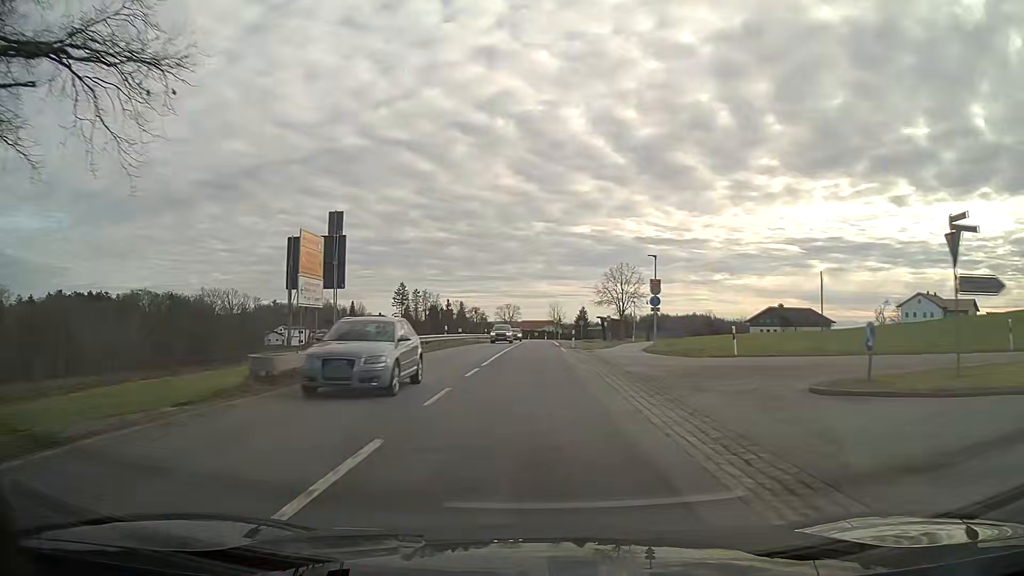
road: secondary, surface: asphalt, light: Day
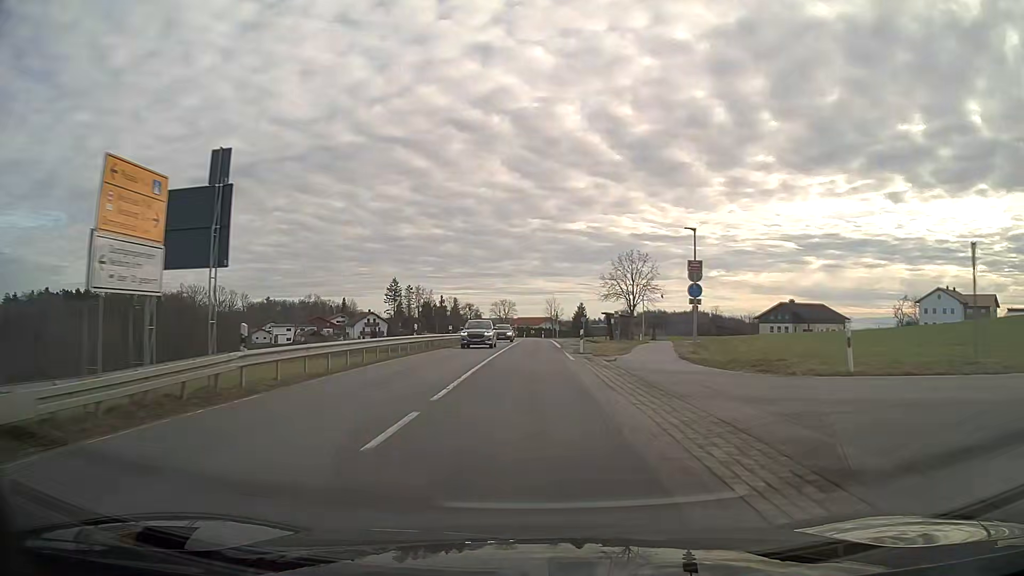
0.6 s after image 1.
(0.0, +9.8) m; 0°
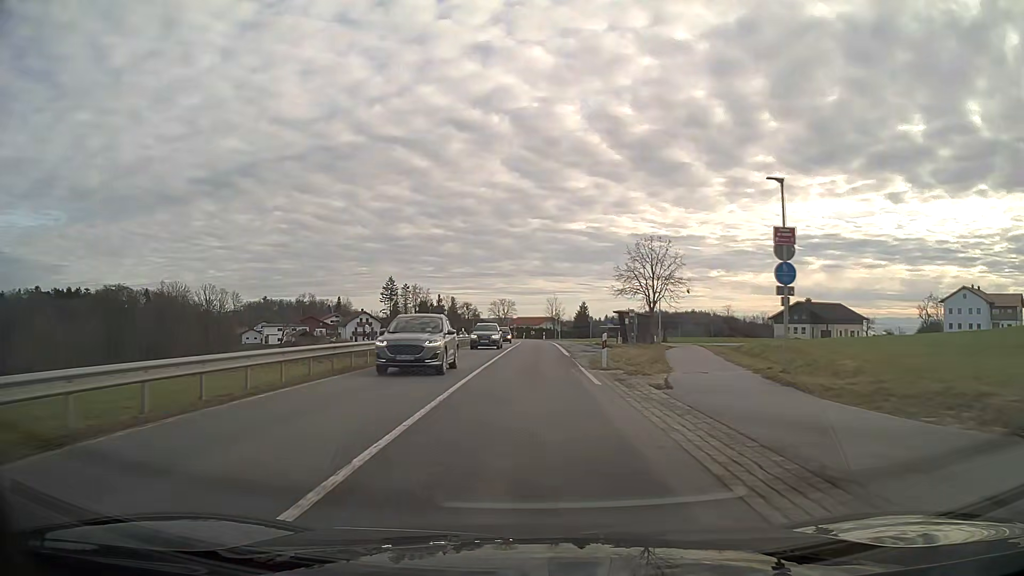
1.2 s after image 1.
(0.0, +9.8) m; 0°
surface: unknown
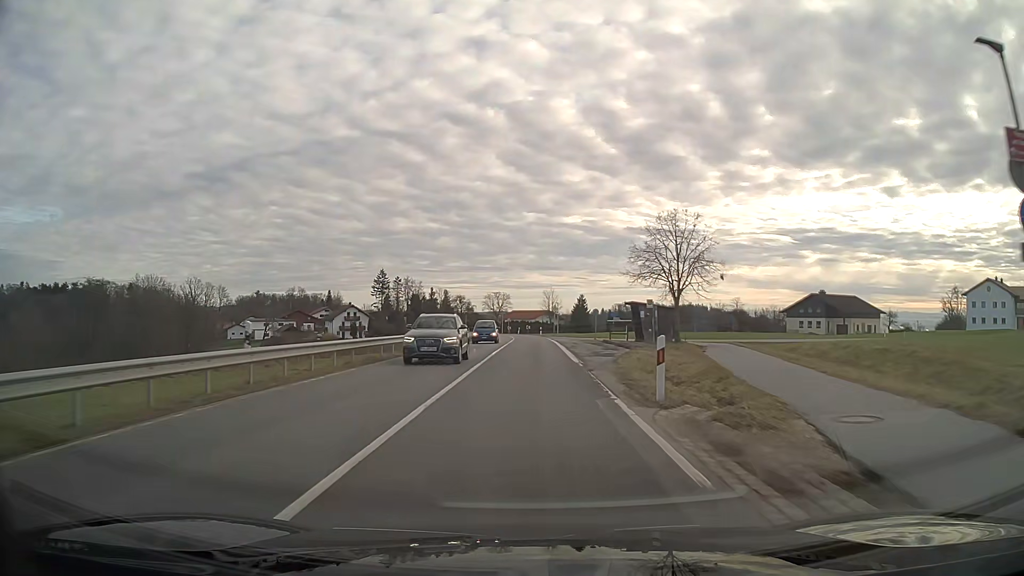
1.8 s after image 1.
(0.0, +9.8) m; 0°
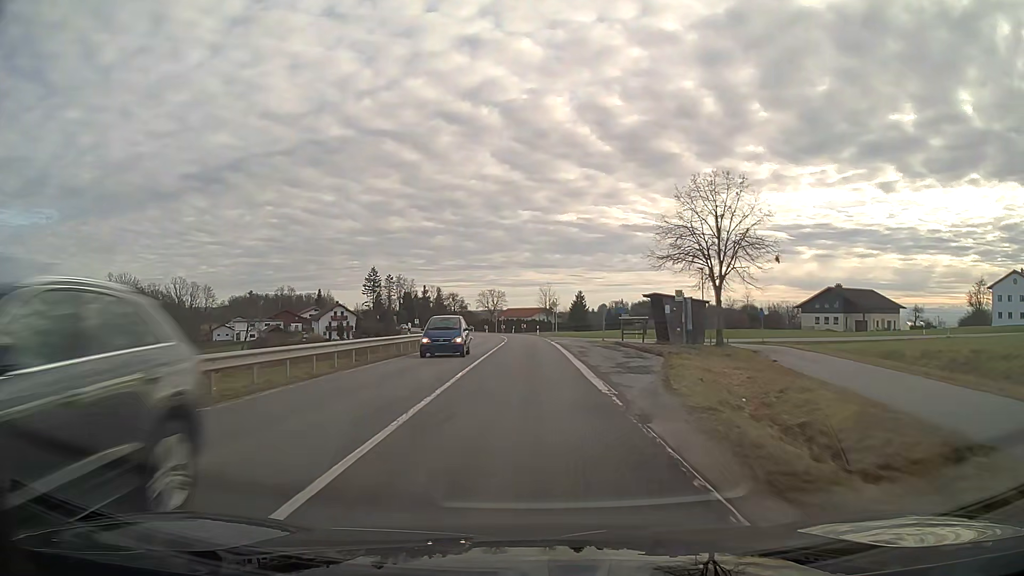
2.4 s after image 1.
(0.0, +9.8) m; 0°
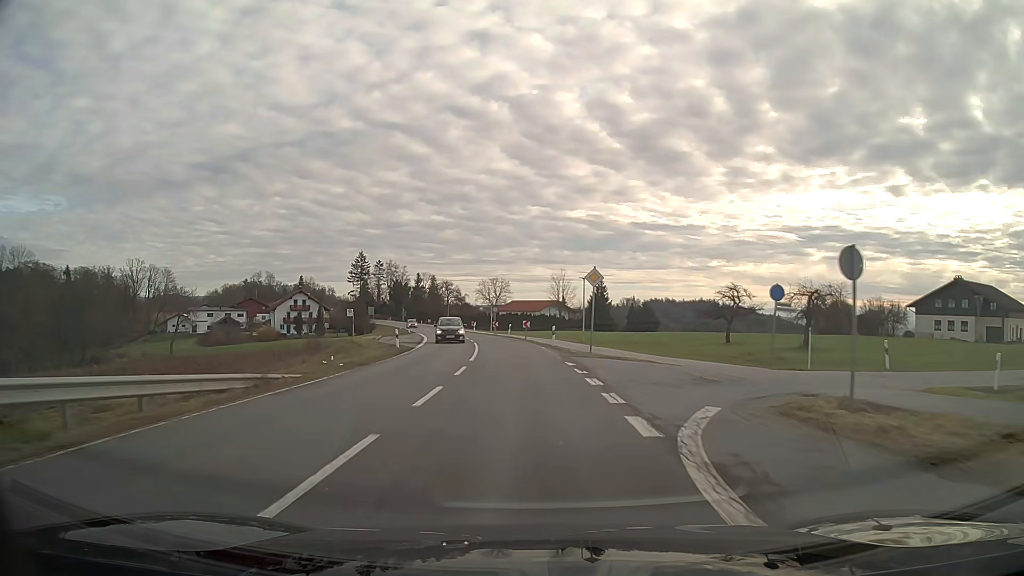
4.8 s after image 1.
(-0.2, +38.9) m; -1°
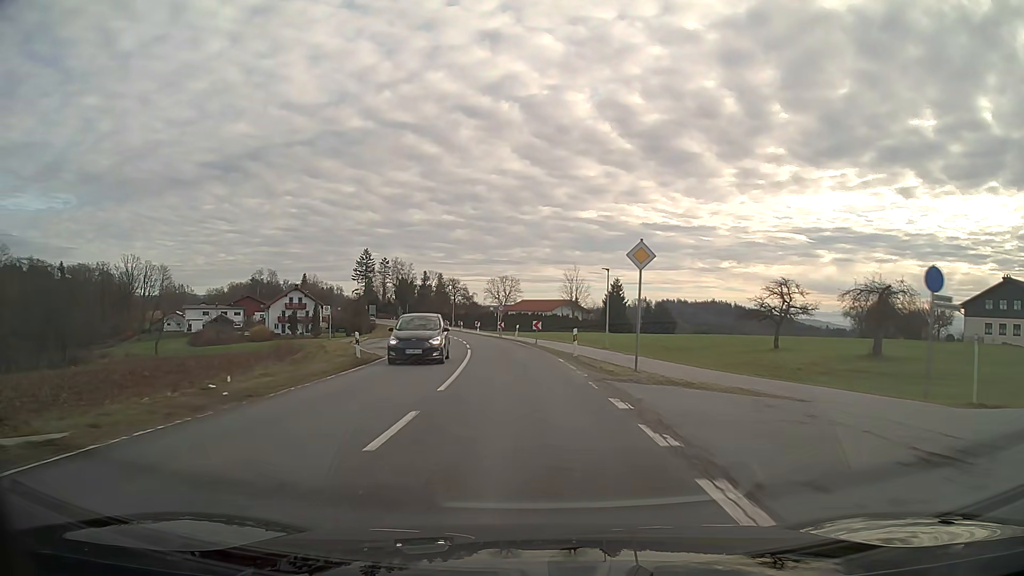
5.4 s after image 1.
(-0.1, +9.8) m; -1°
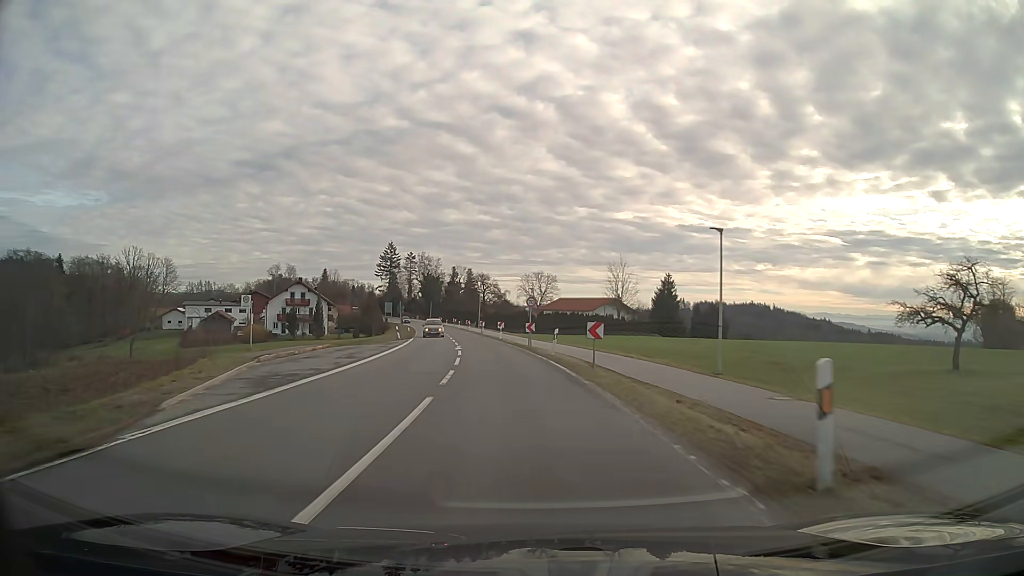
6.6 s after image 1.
(-0.5, +19.7) m; -3°
